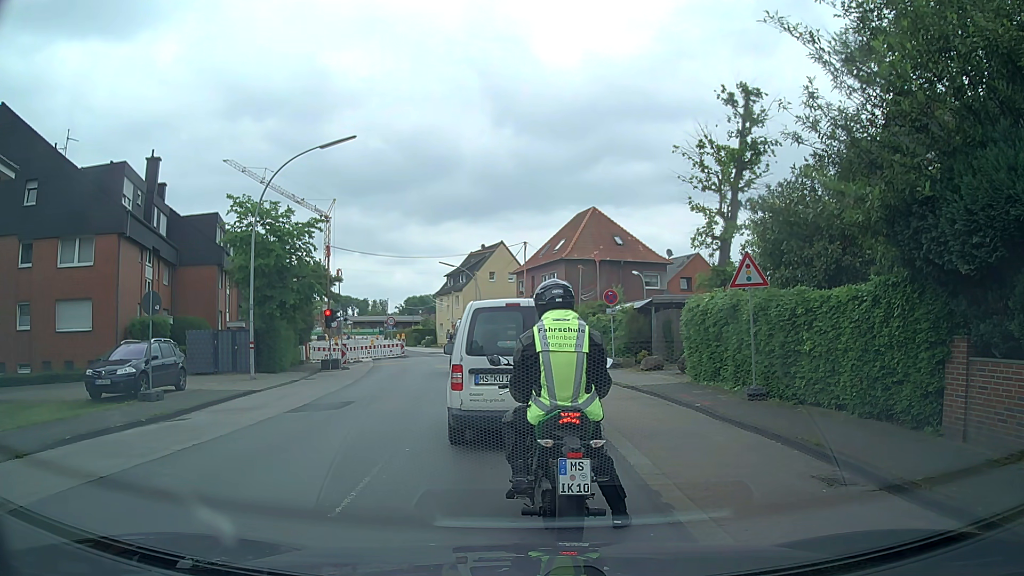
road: secondary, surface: asphalt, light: Day
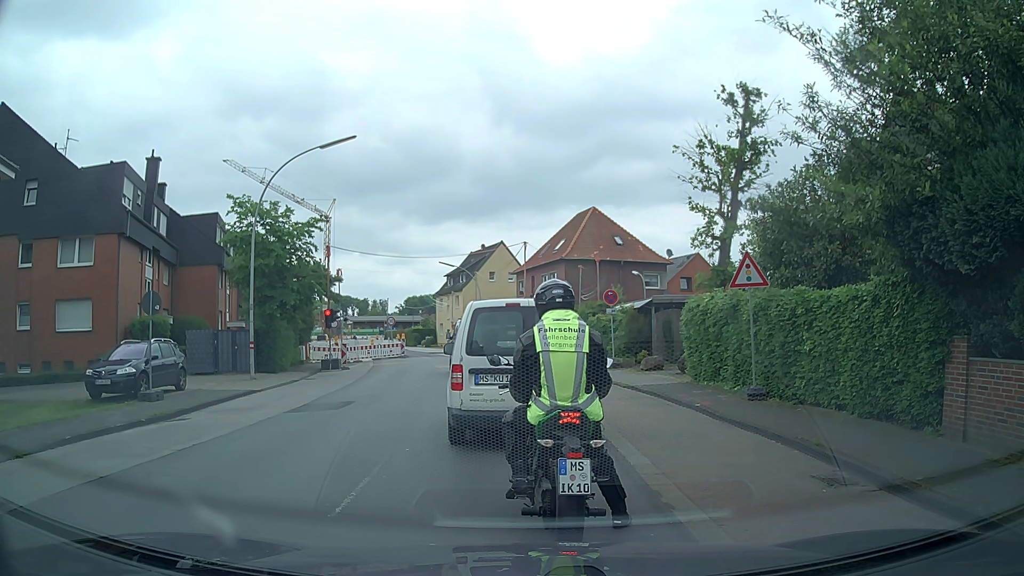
(0.0, 0.0) m; 0°
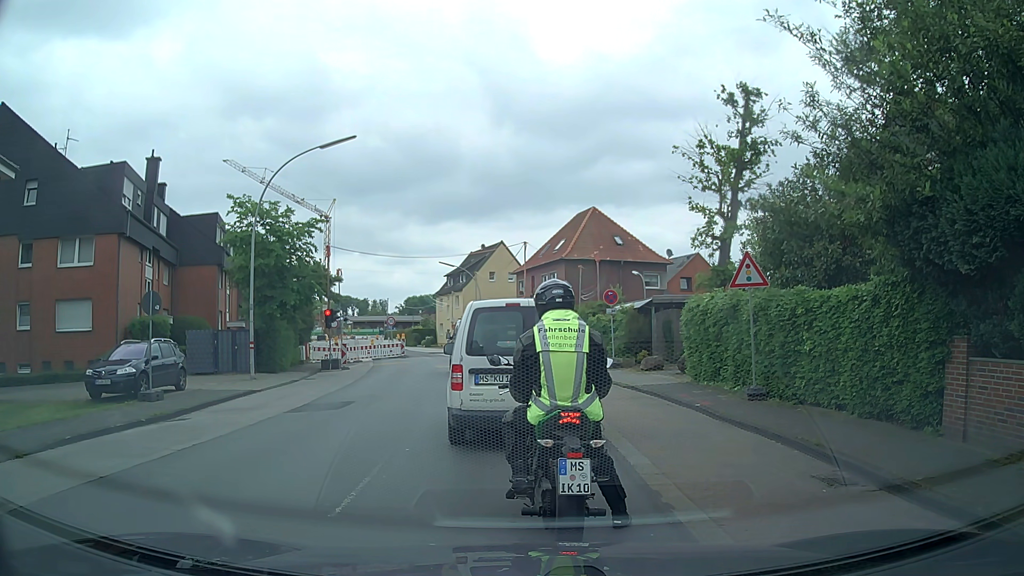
(0.0, 0.0) m; 0°
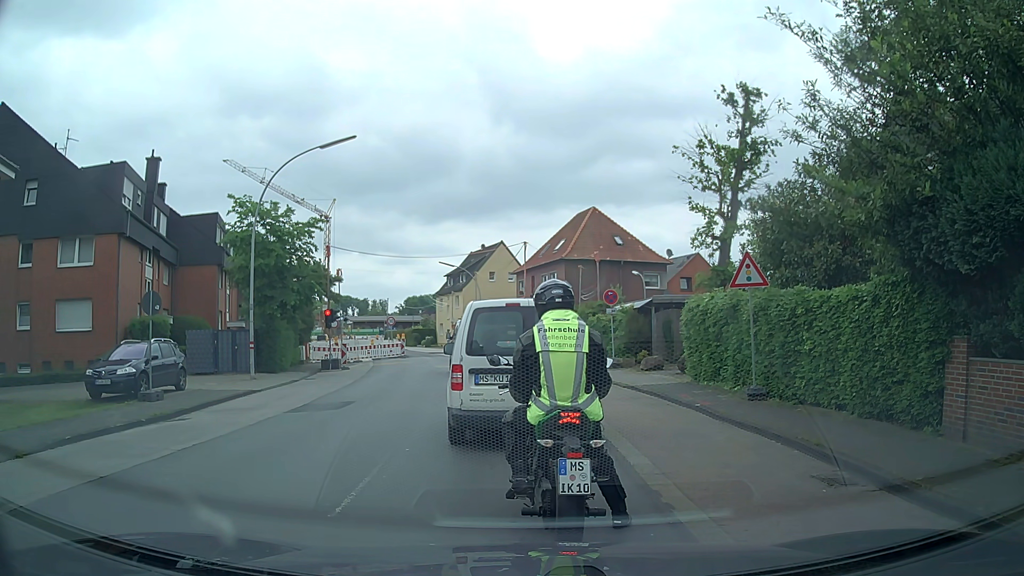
(0.0, 0.0) m; 0°
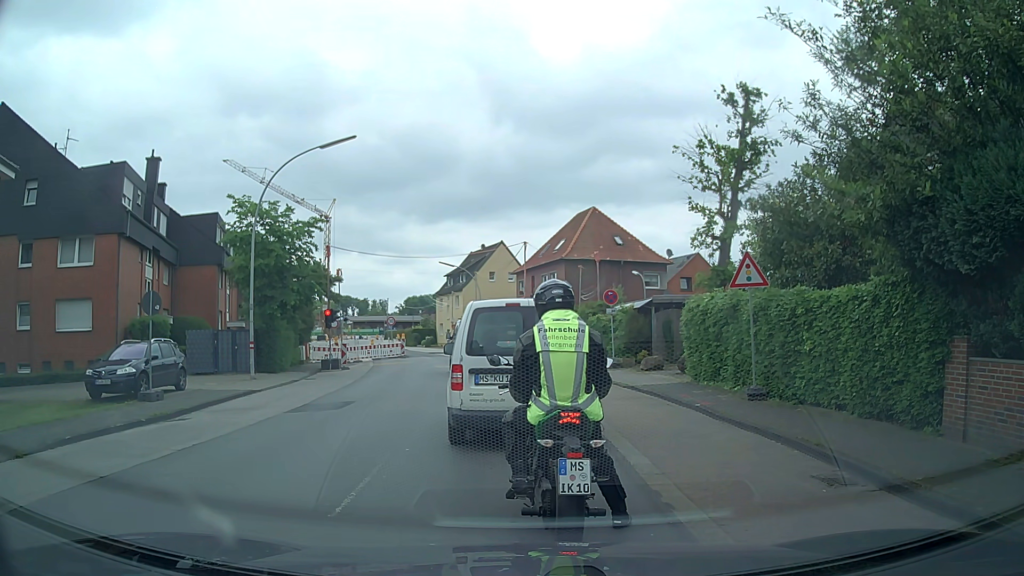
(0.0, 0.0) m; 0°
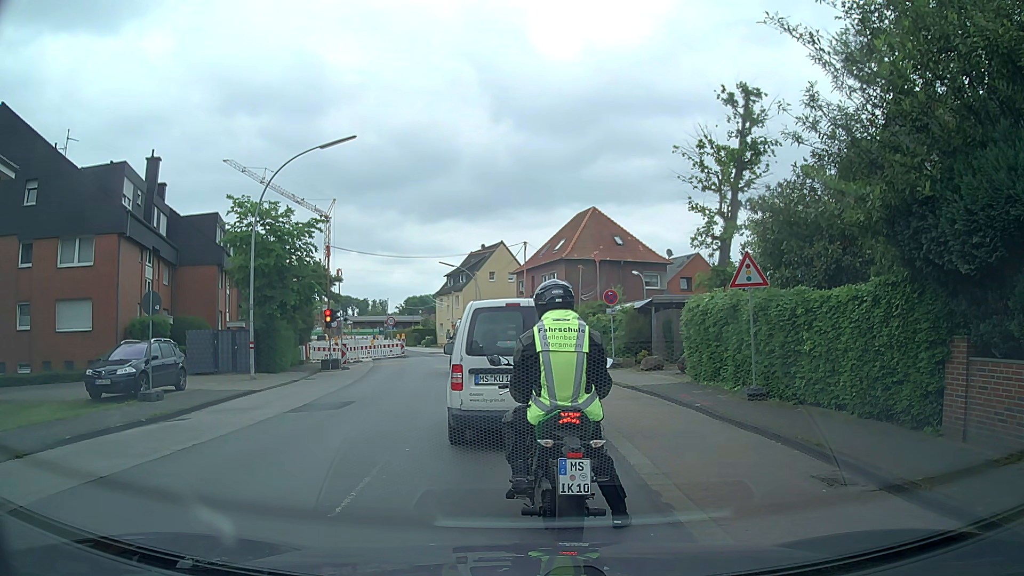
(0.0, 0.0) m; 0°
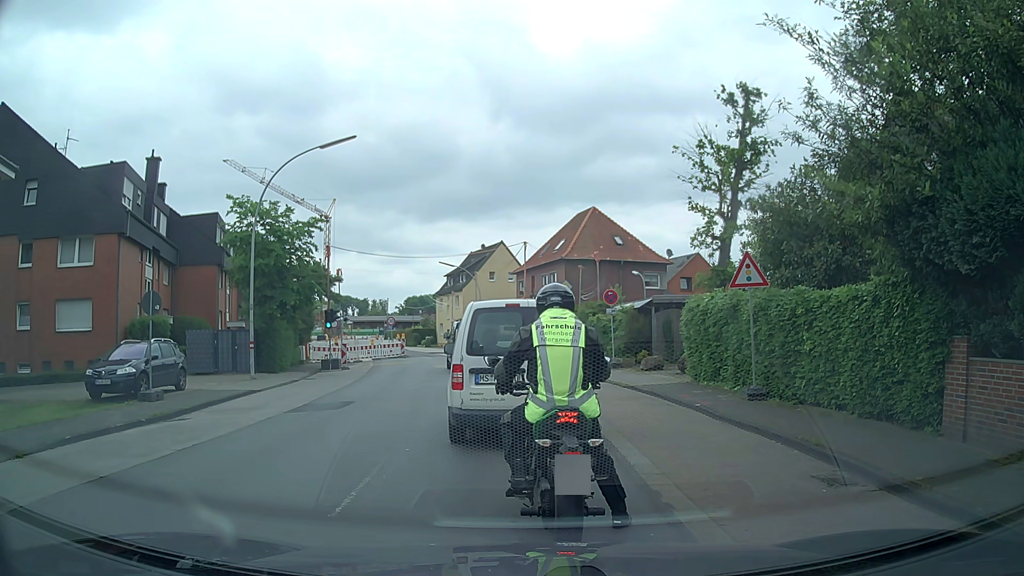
(0.0, 0.0) m; 0°
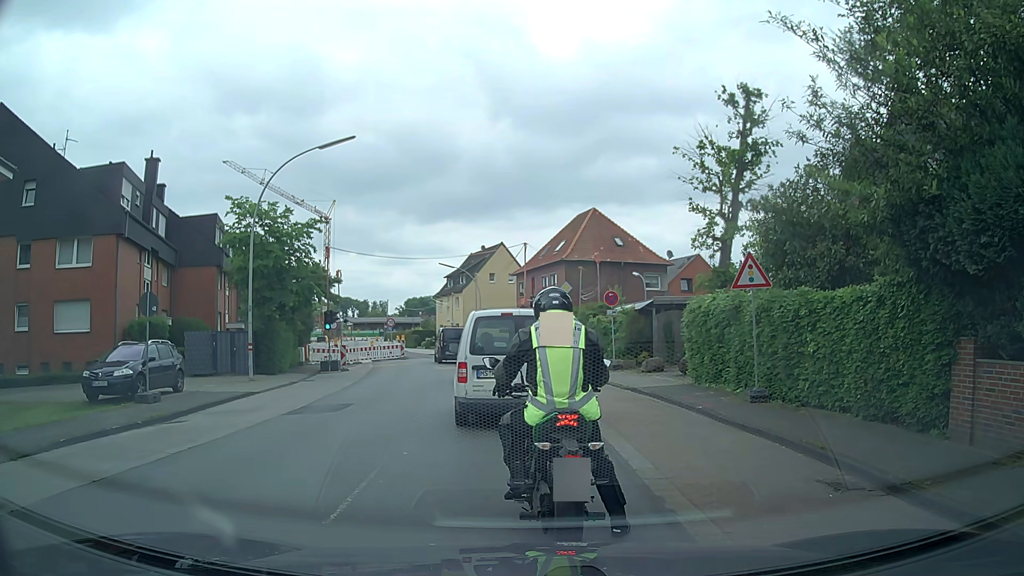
(0.0, +0.1) m; 0°
(-1, +10) (-2, +20) (-4, +30) (-6, +40) (-8, +49) (-12, +59) (-16, +68) (-20, +77) (-24, +86) (-28, +95) m
